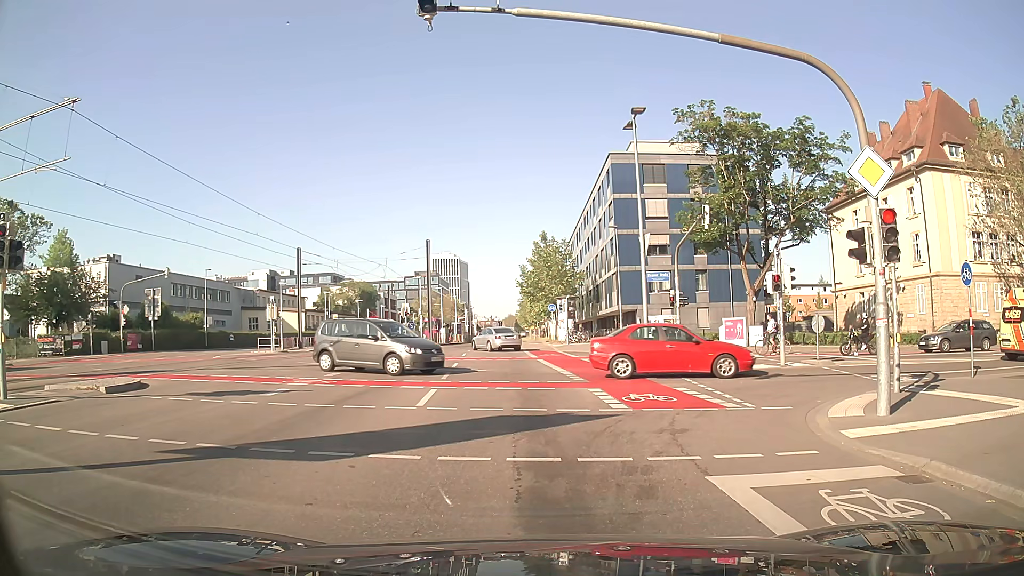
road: secondary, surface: asphalt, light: Day
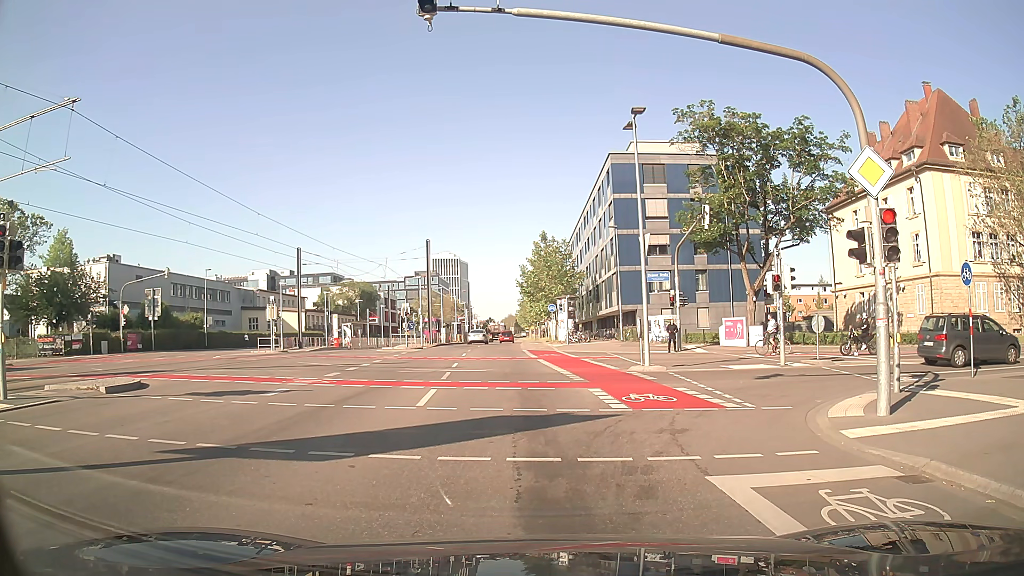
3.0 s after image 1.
(0.0, 0.0) m; 0°
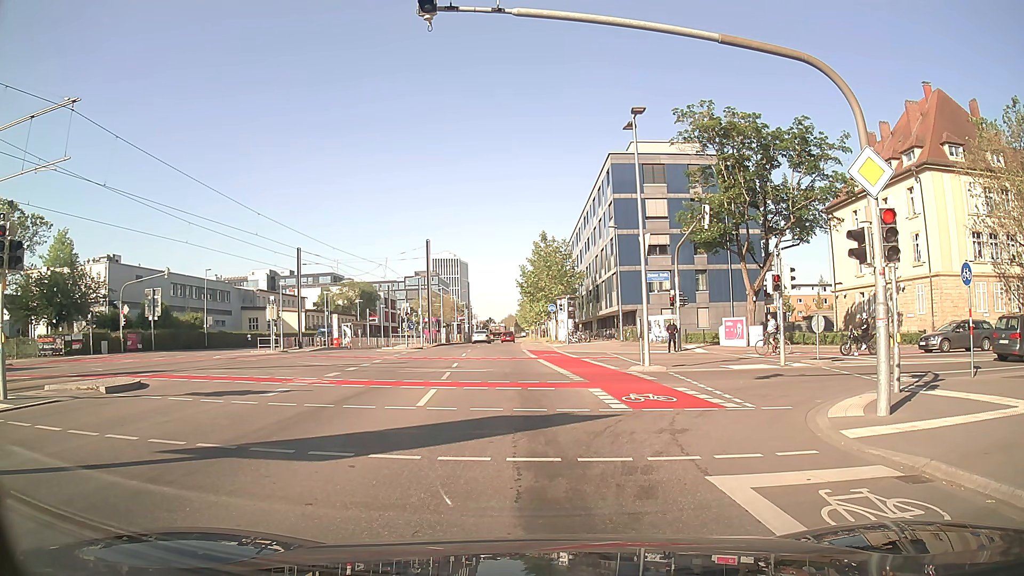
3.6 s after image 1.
(0.0, 0.0) m; 0°
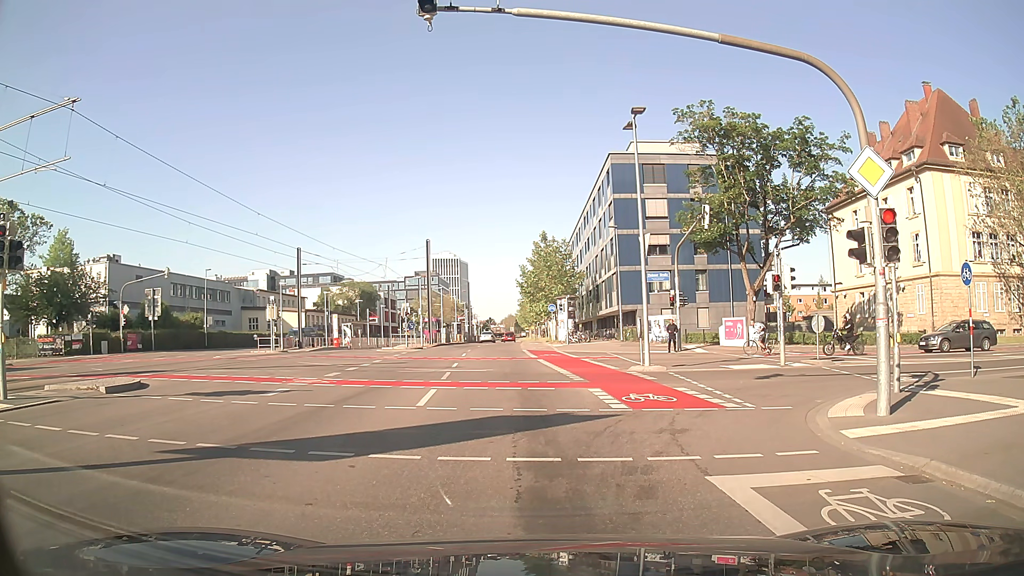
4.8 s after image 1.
(0.0, 0.0) m; 0°
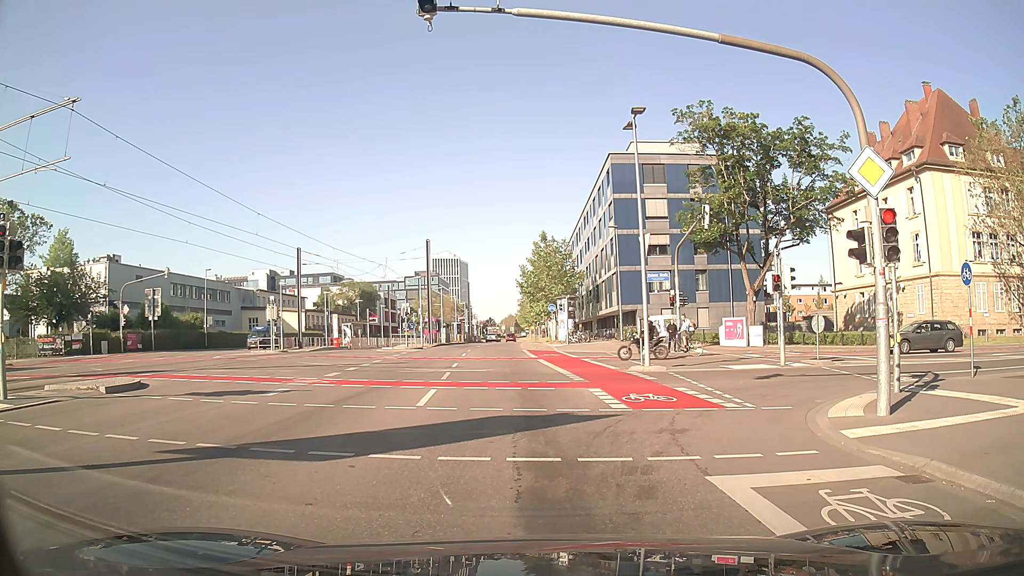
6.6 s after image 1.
(0.0, 0.0) m; 0°
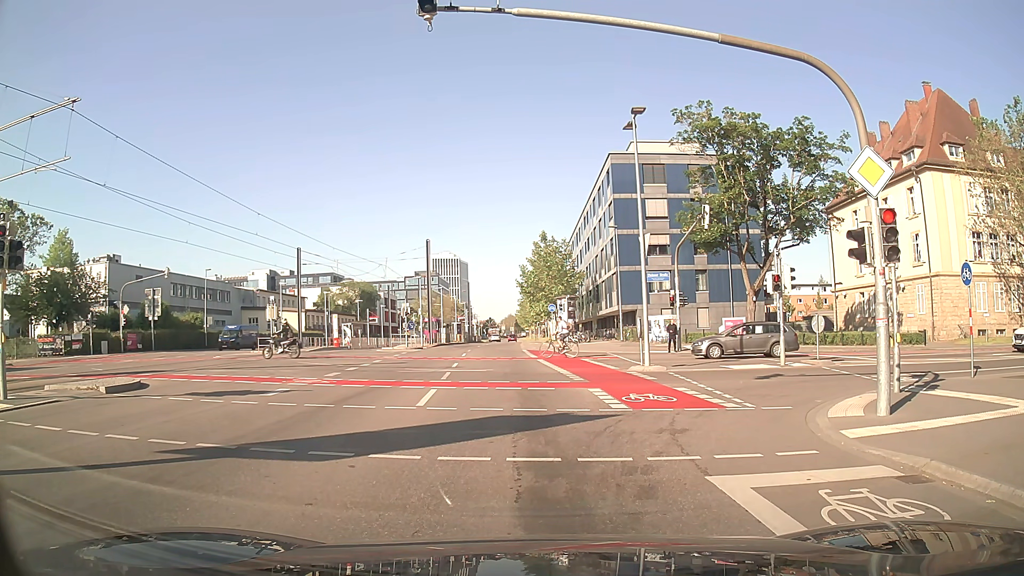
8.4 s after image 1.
(0.0, 0.0) m; 0°
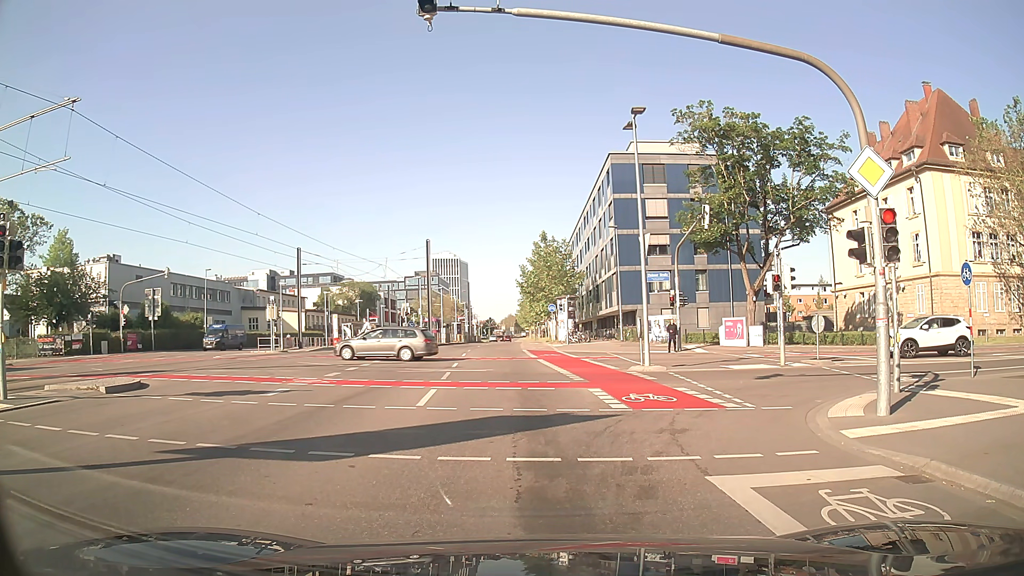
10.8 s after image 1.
(0.0, 0.0) m; 0°
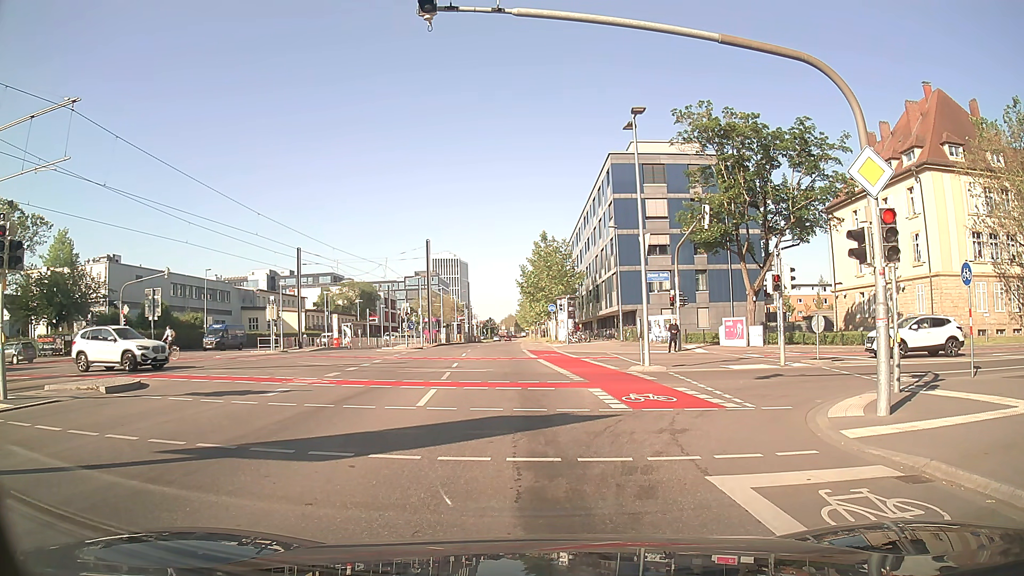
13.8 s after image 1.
(0.0, 0.0) m; 0°
